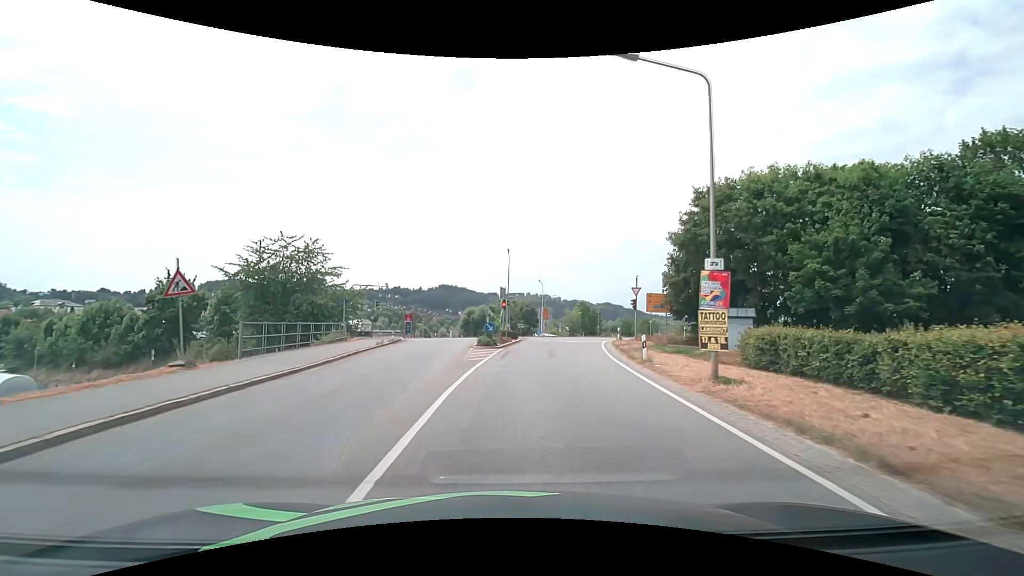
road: secondary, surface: asphalt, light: Day
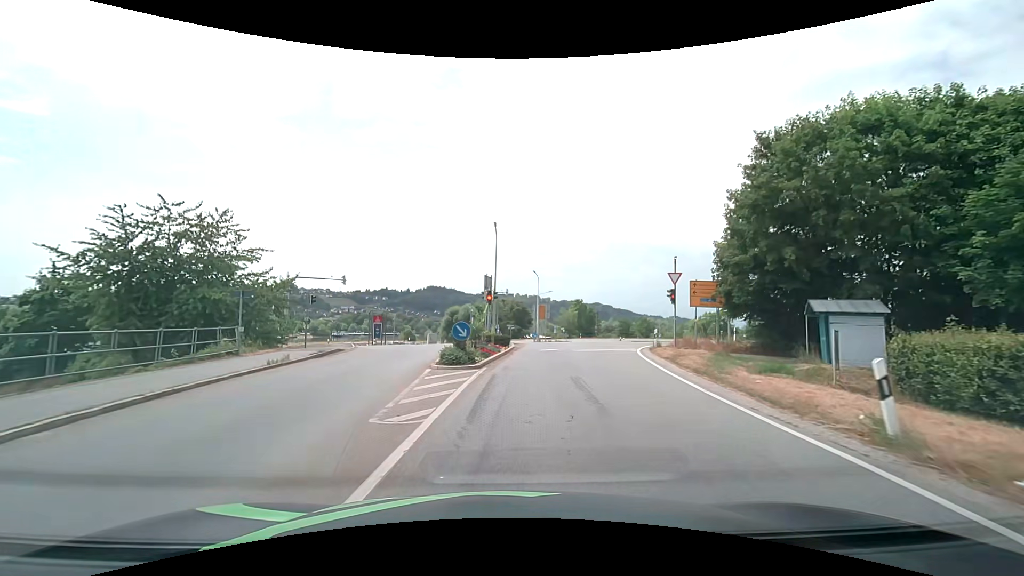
(0.0, +11.7) m; +1°
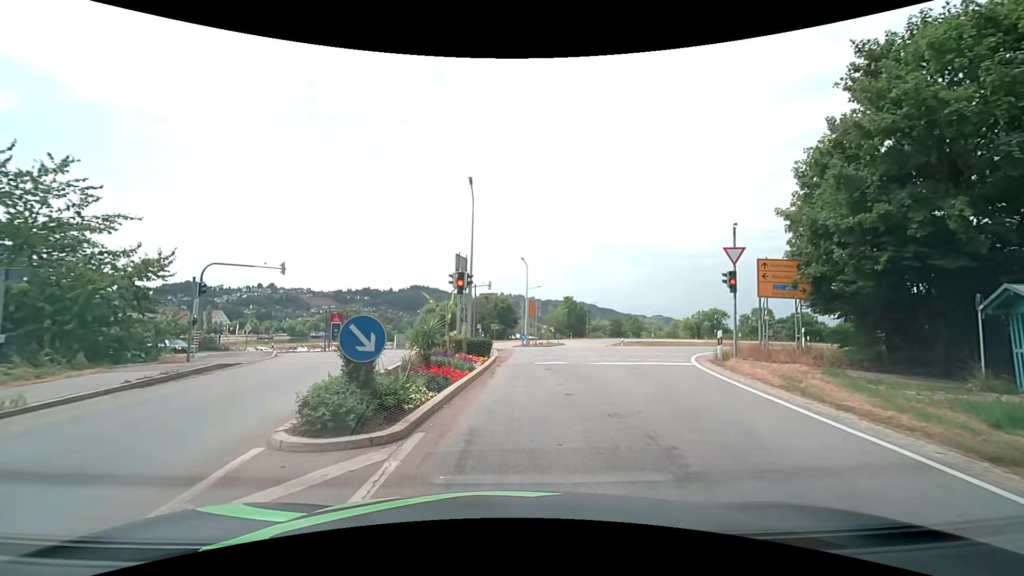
(+0.1, +9.3) m; +2°
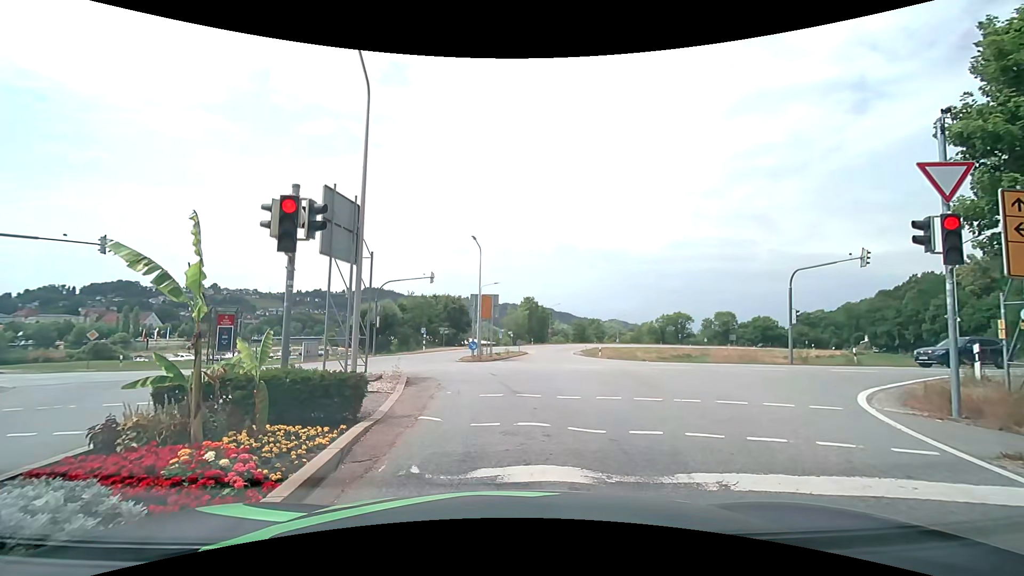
(+0.6, +11.2) m; +5°
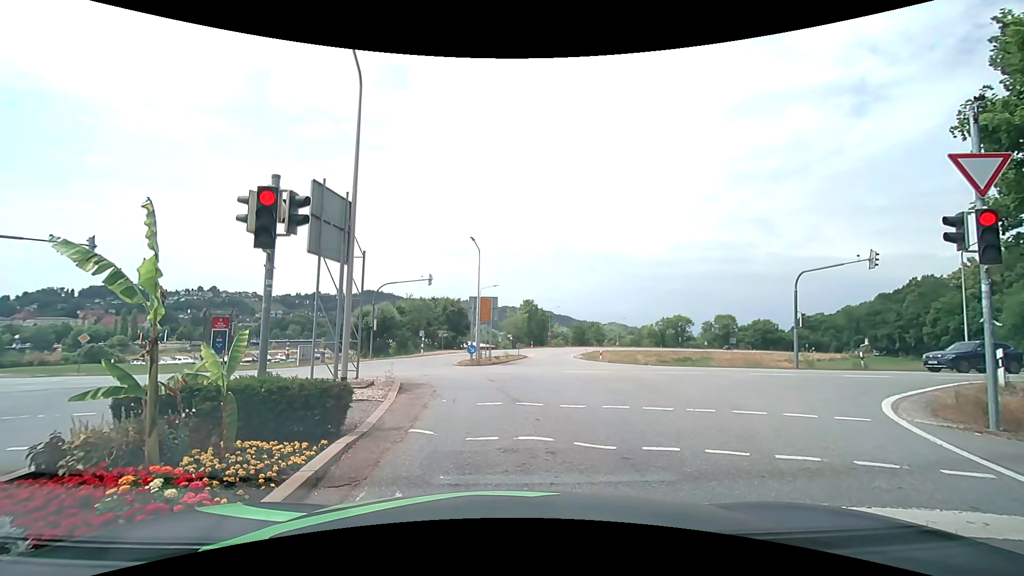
(0.0, +0.7) m; 0°
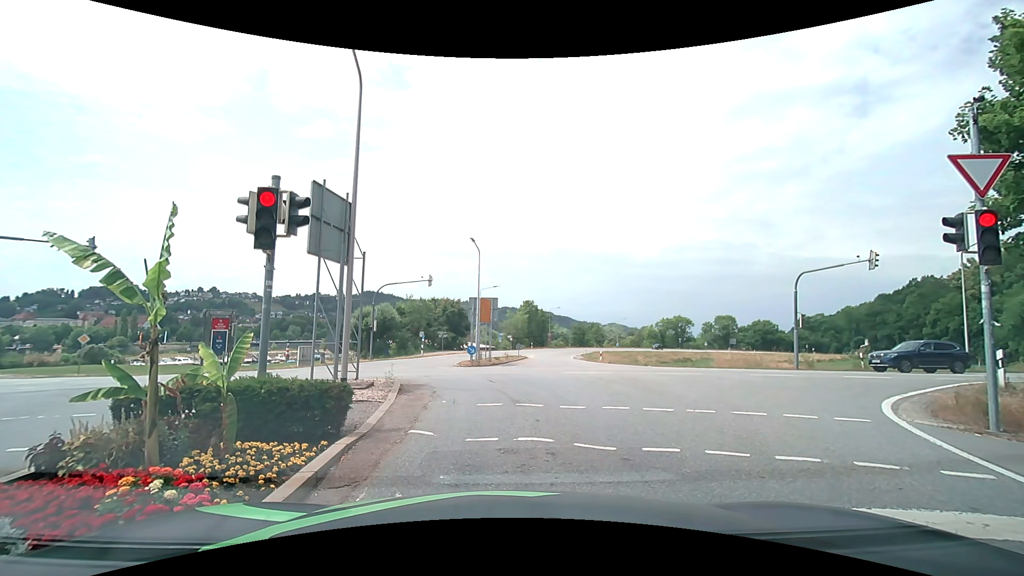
(0.0, +0.1) m; 0°
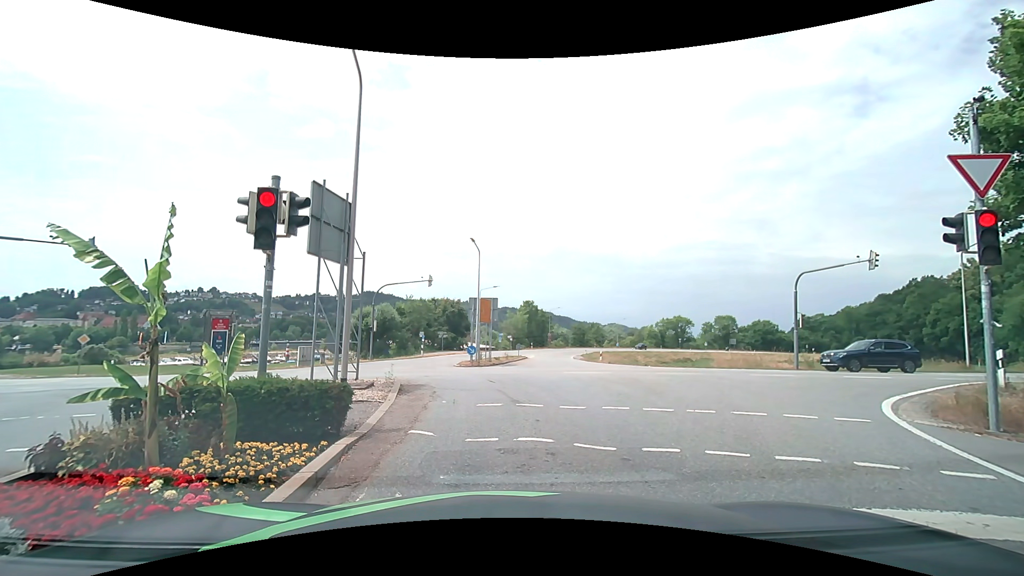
(0.0, 0.0) m; 0°
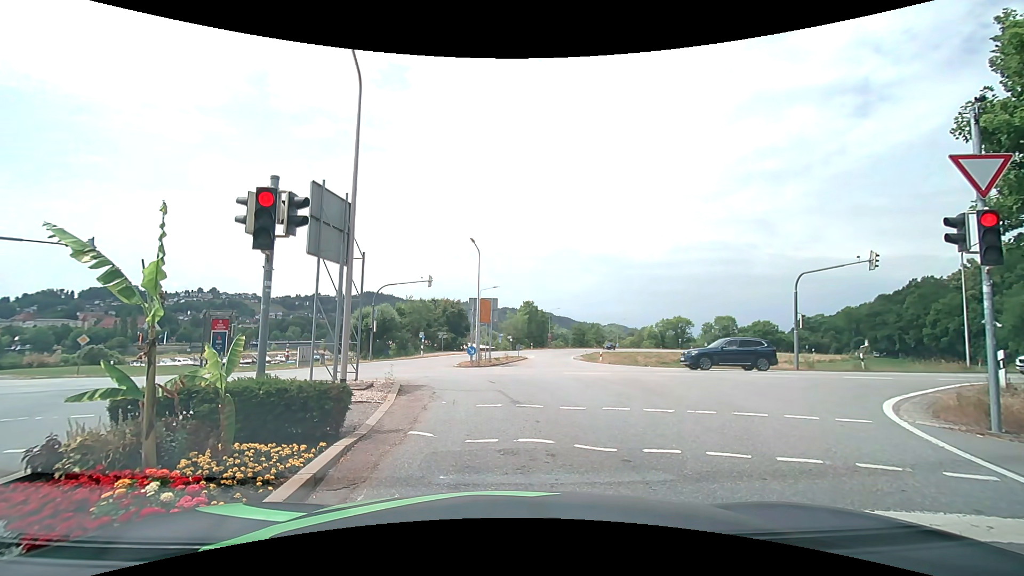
(0.0, 0.0) m; 0°
